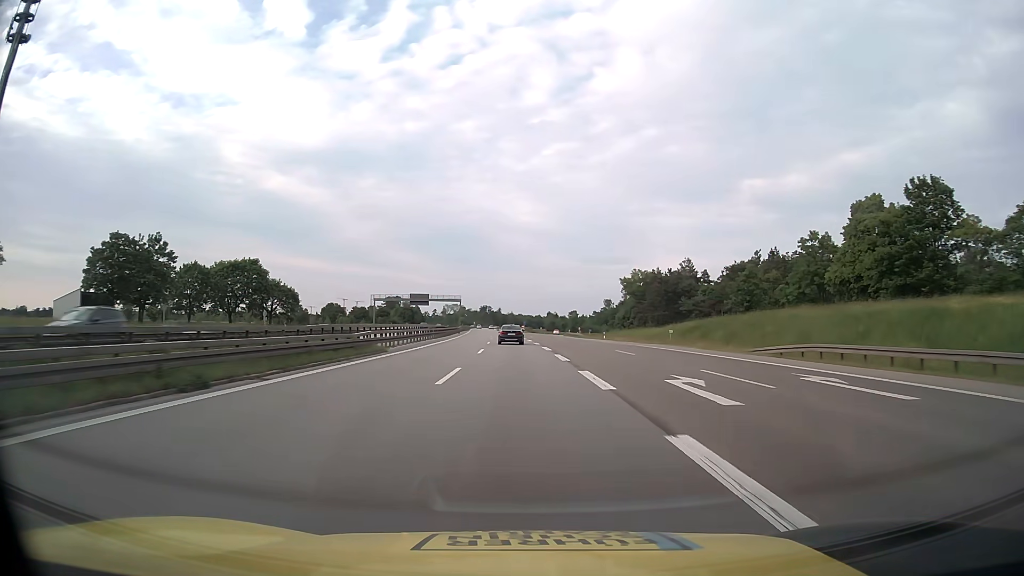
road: motorway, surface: asphalt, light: Day
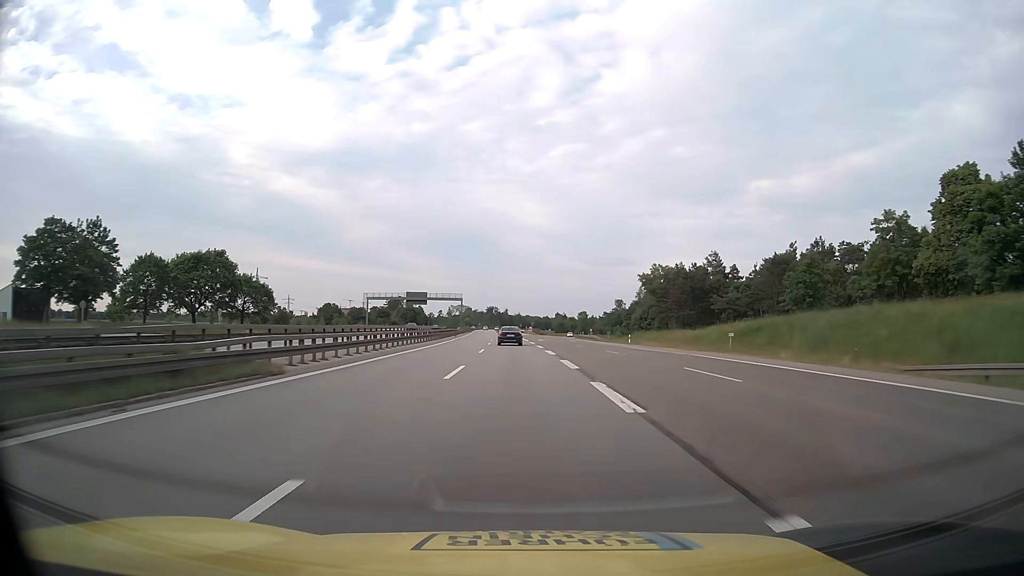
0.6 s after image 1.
(-0.1, +15.8) m; -1°
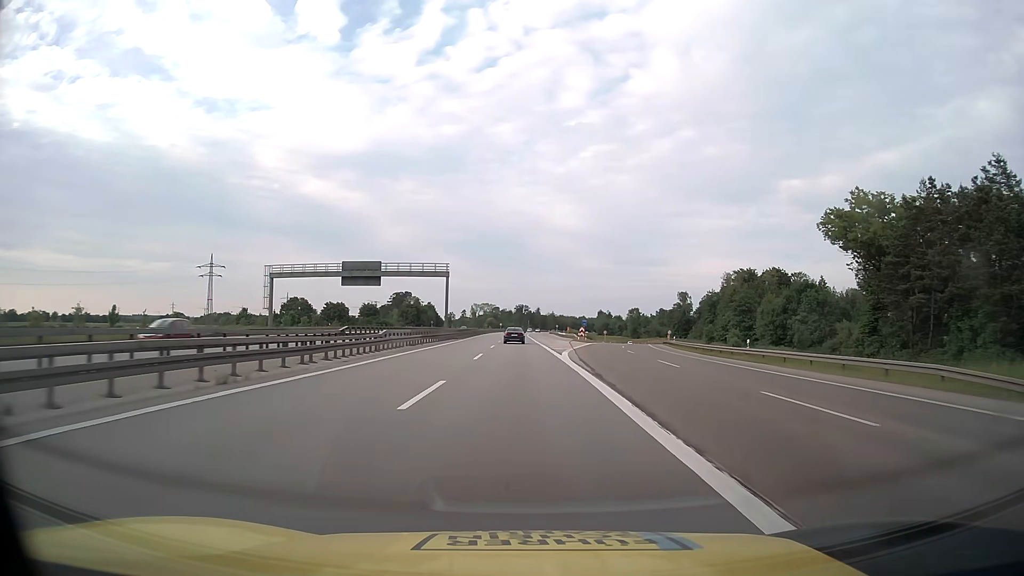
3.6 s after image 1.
(-2.0, +79.1) m; -3°
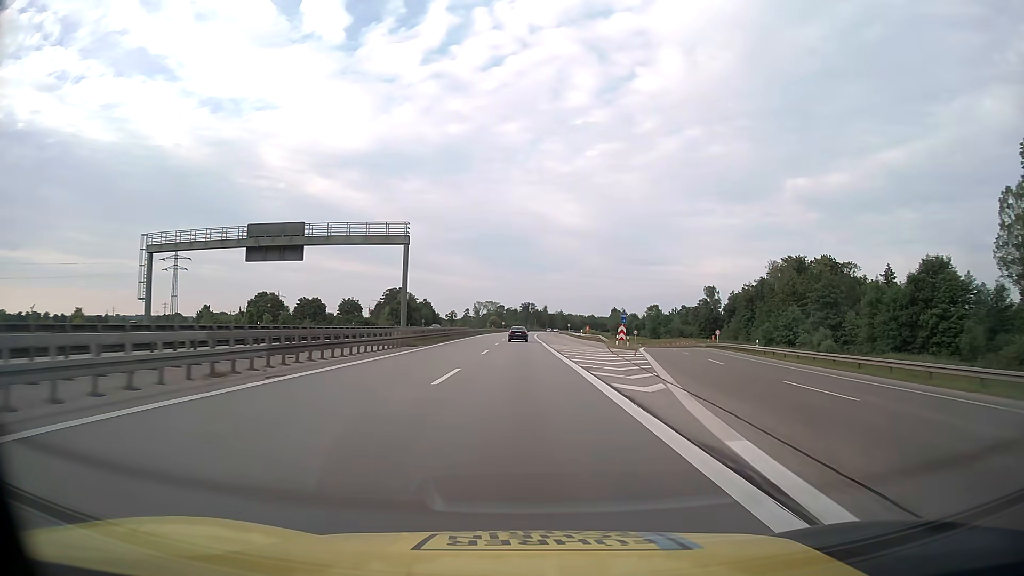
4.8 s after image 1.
(-0.2, +31.7) m; -1°
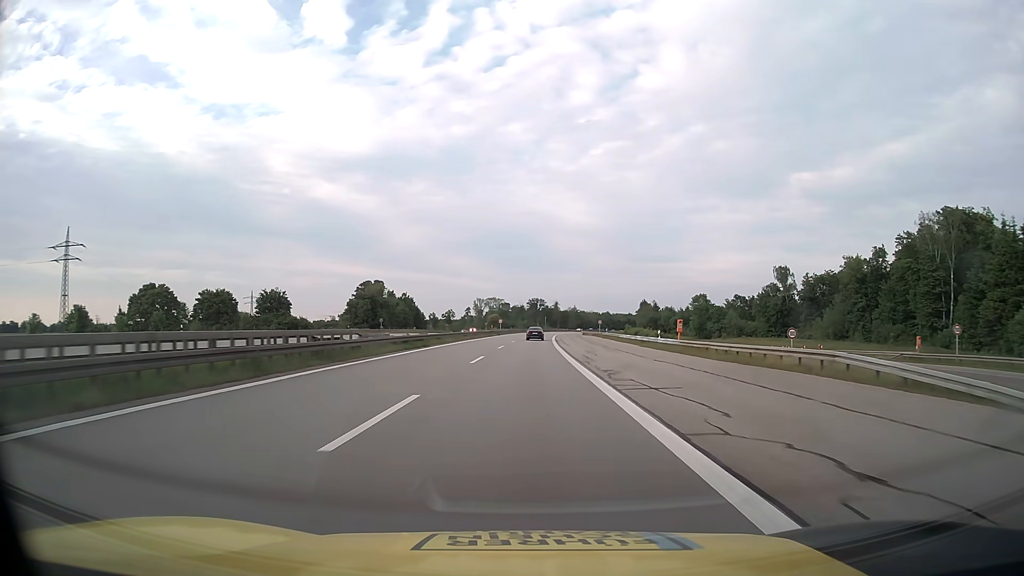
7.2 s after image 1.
(-0.2, +63.3) m; -1°
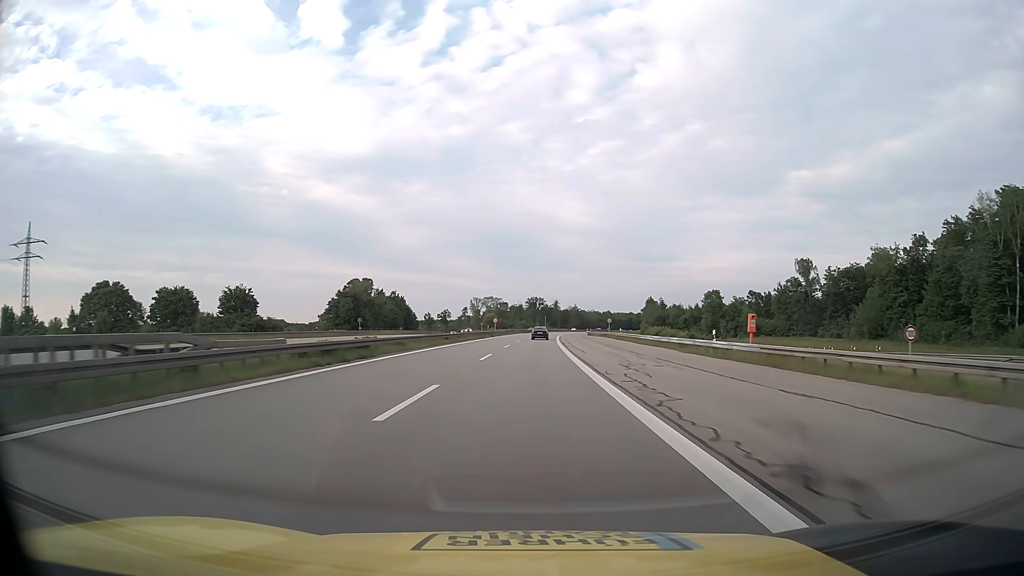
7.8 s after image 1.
(0.0, +15.8) m; 0°
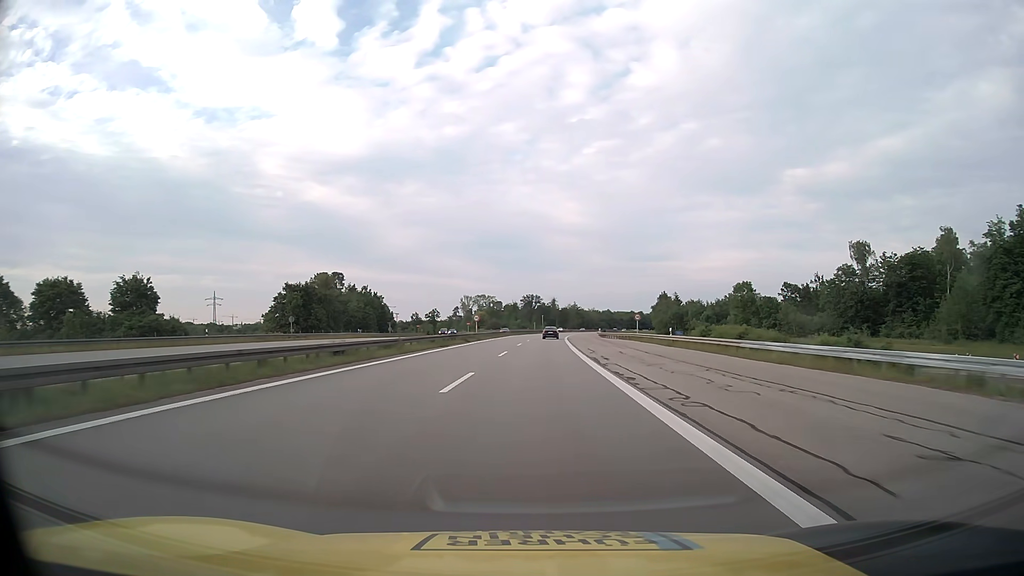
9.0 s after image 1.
(+0.1, +31.6) m; 0°
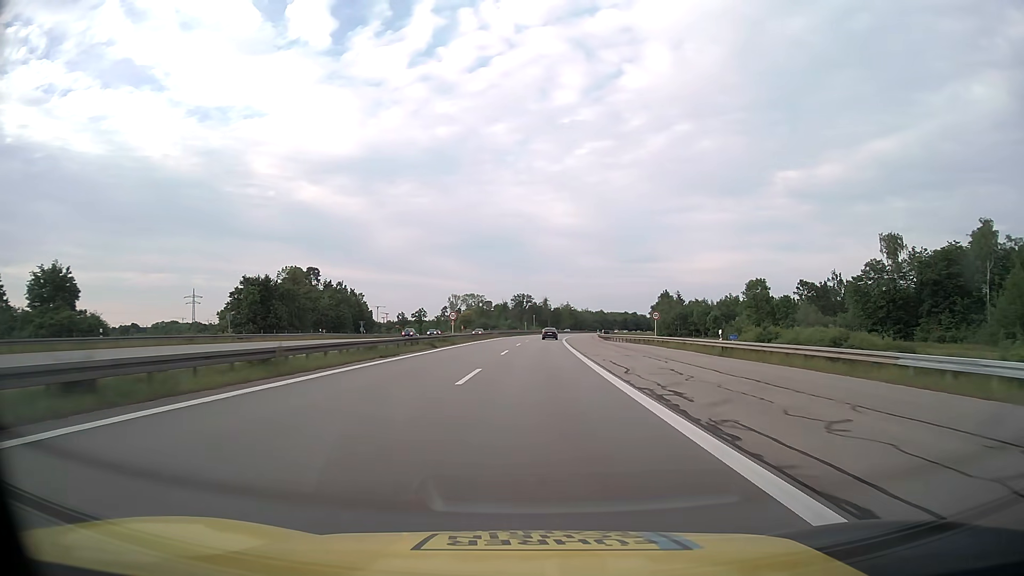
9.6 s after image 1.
(+0.1, +15.8) m; +1°
(0, +10) (0, +20) (0, +30) (+1, +40) (+1, +50) (+1, +60) (+2, +70) (+2, +80) (+3, +90) (+4, +100) m
